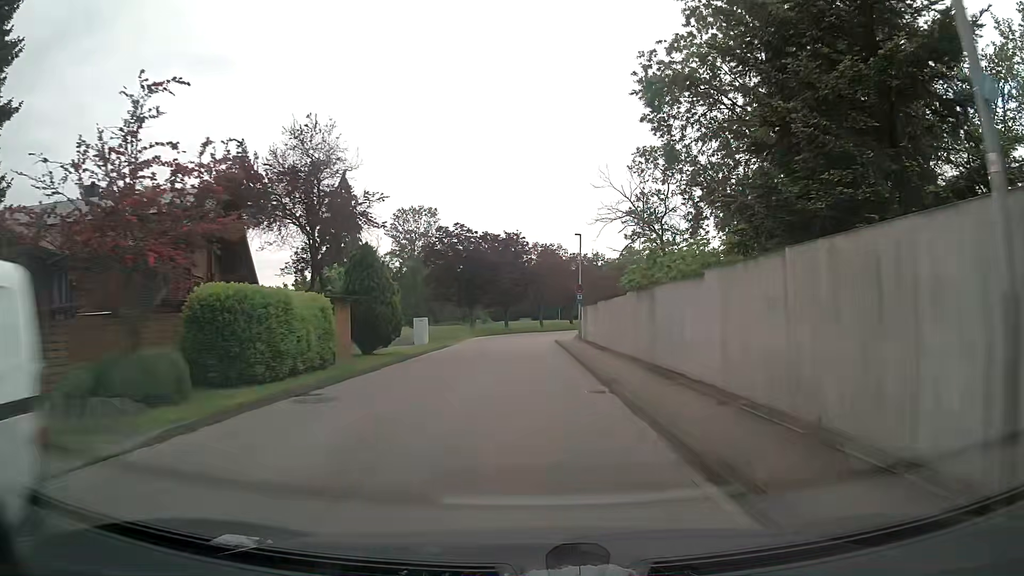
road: unclassified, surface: asphalt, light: Day
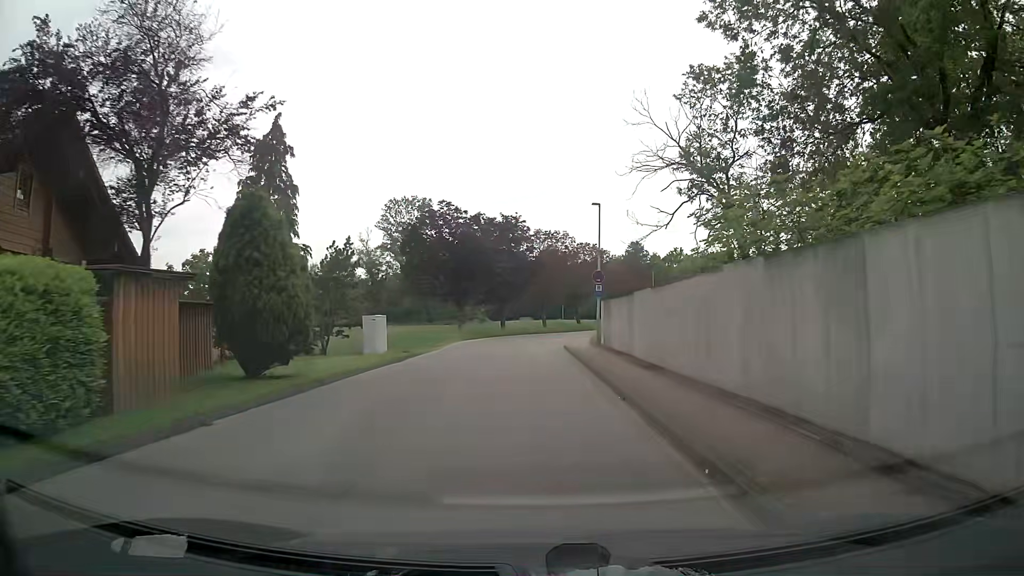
(+0.1, +11.1) m; +1°
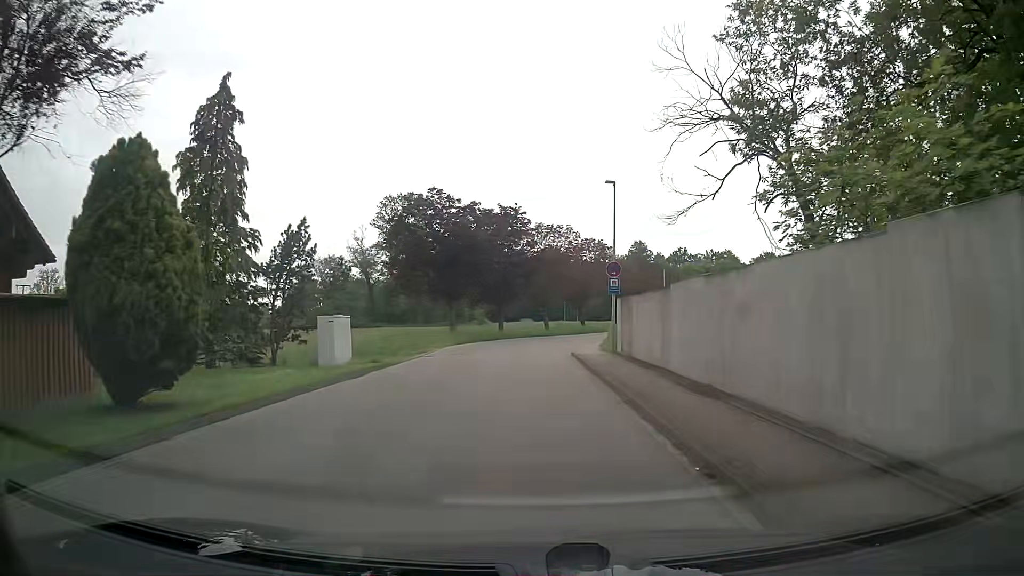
(-0.1, +5.4) m; -1°
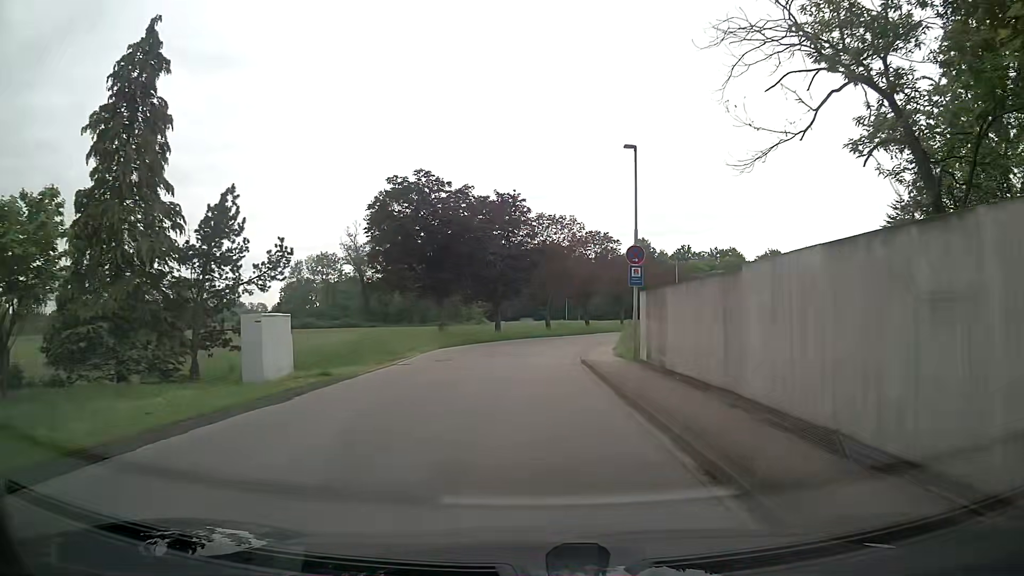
(0.0, +5.4) m; 0°
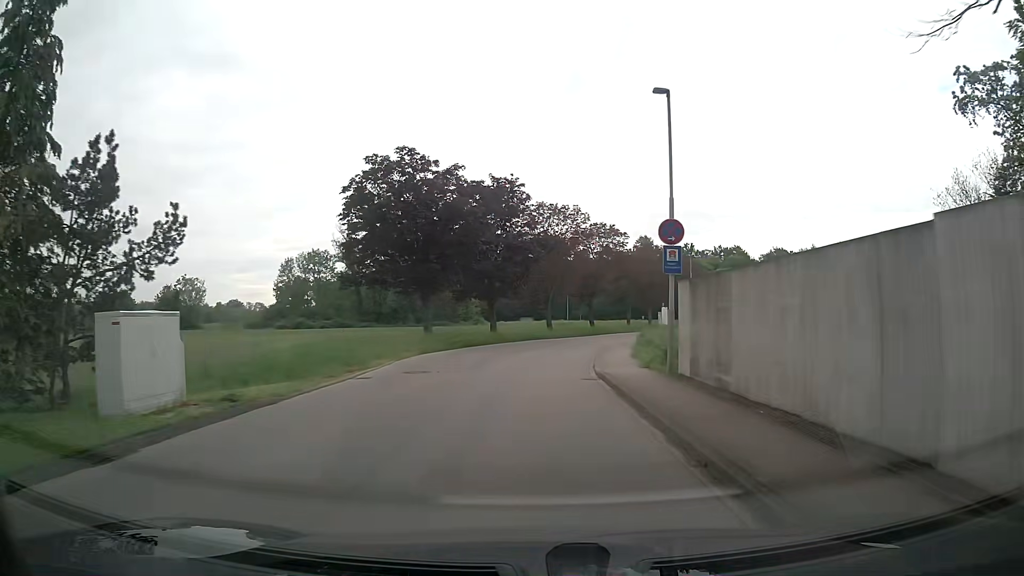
(+0.1, +5.3) m; +1°
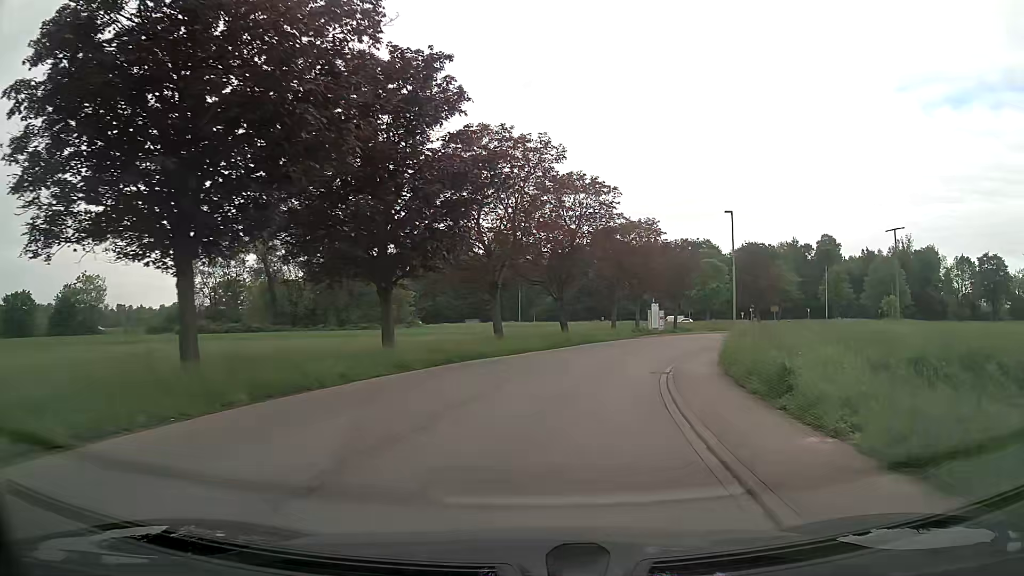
(+0.3, +21.4) m; +5°
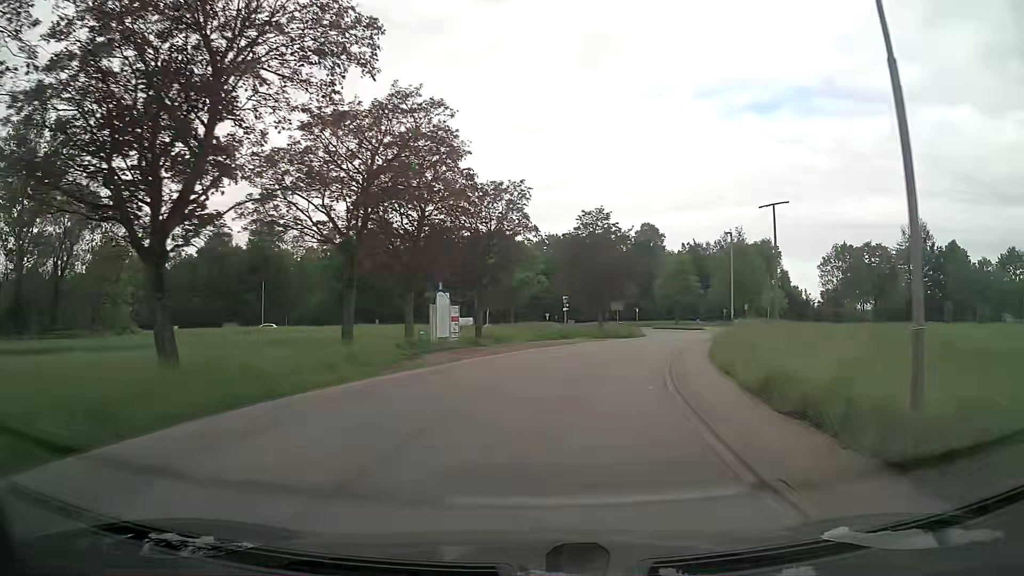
(+3.9, +27.0) m; +17°
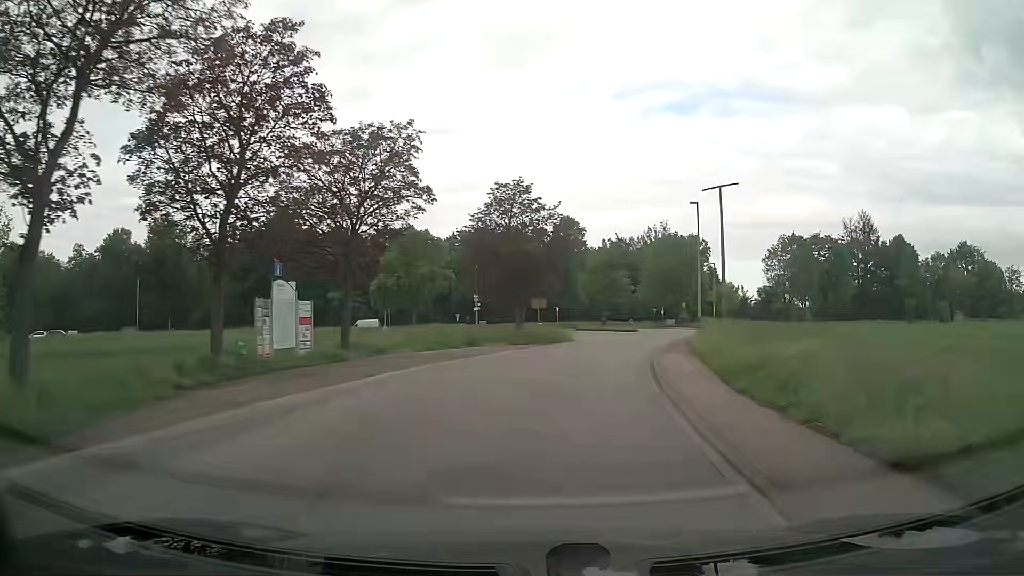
(+0.8, +11.0) m; +8°
(0, +10) (+2, +20) (+4, +30) (+6, +39) (+9, +49) (+11, +59) (+12, +69) (+13, +79) (+11, +88) (+5, +96) m
